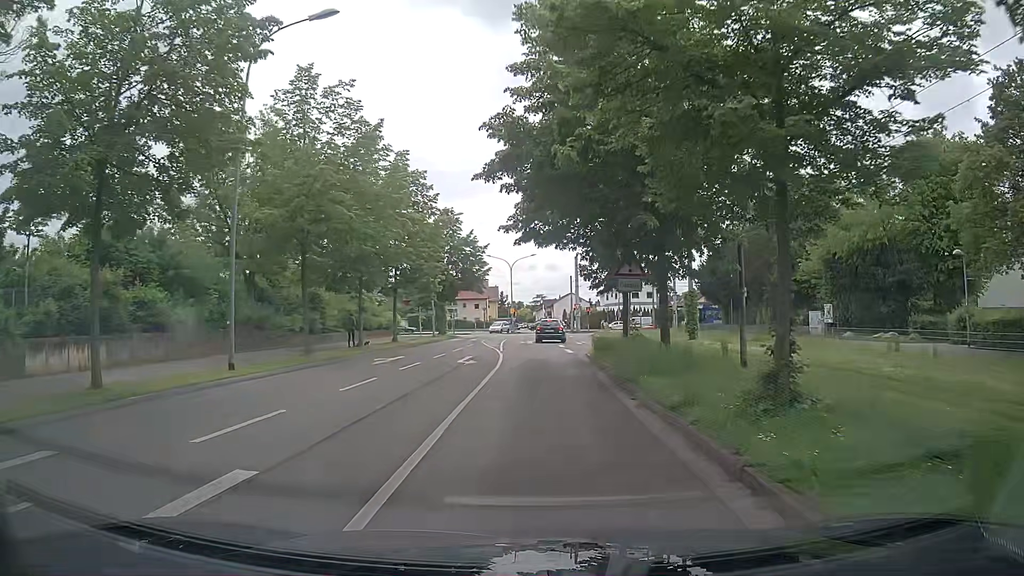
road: residential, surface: asphalt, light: Day
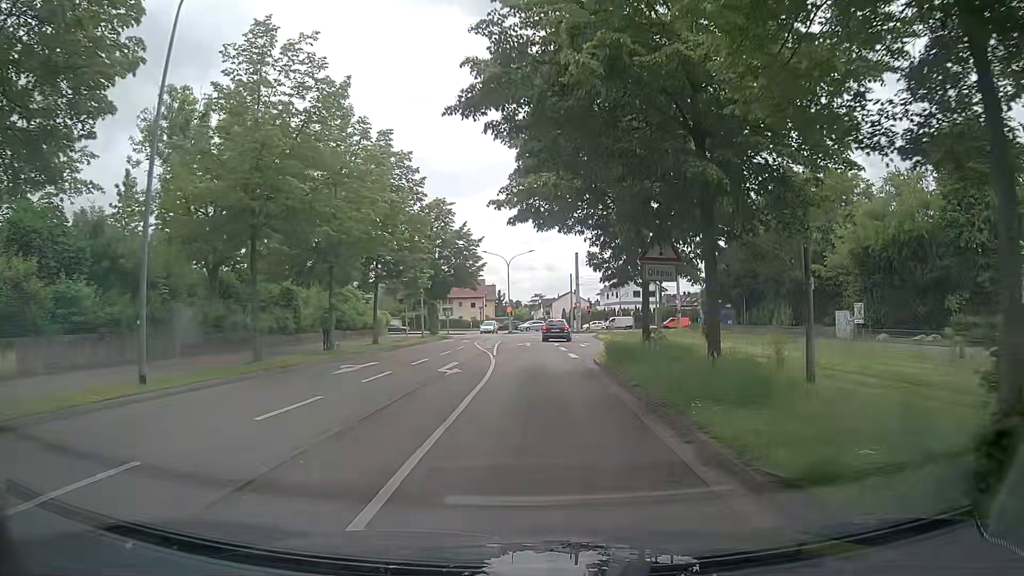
(0.0, +4.2) m; +2°
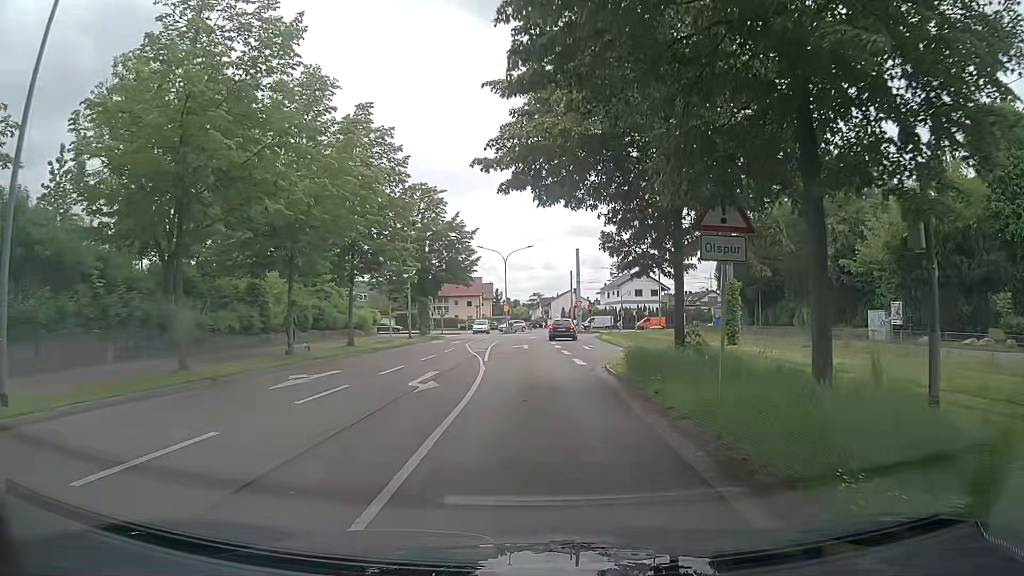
(-0.1, +4.2) m; 0°
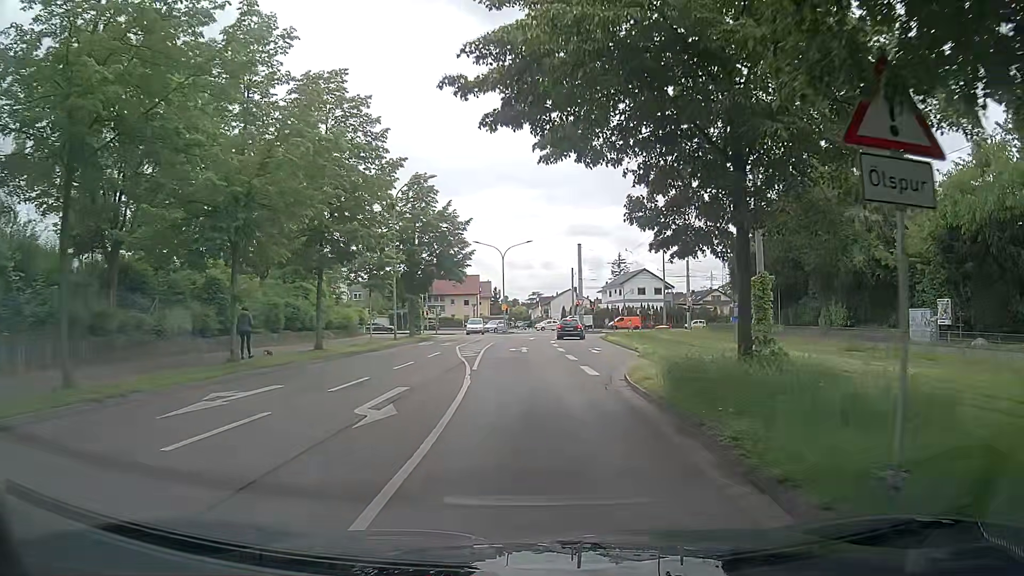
(0.0, +4.3) m; 0°
